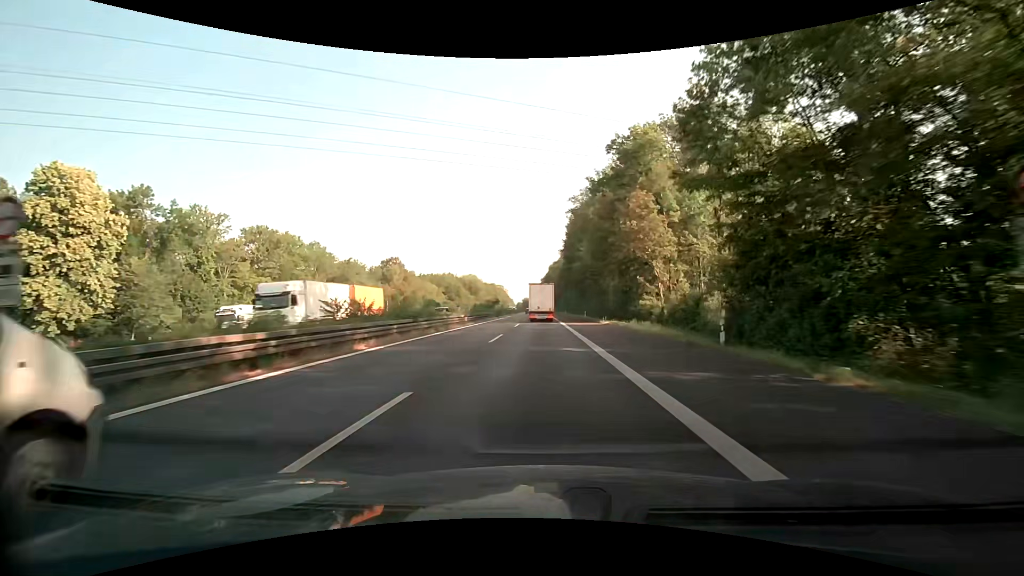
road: motorway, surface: asphalt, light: Day
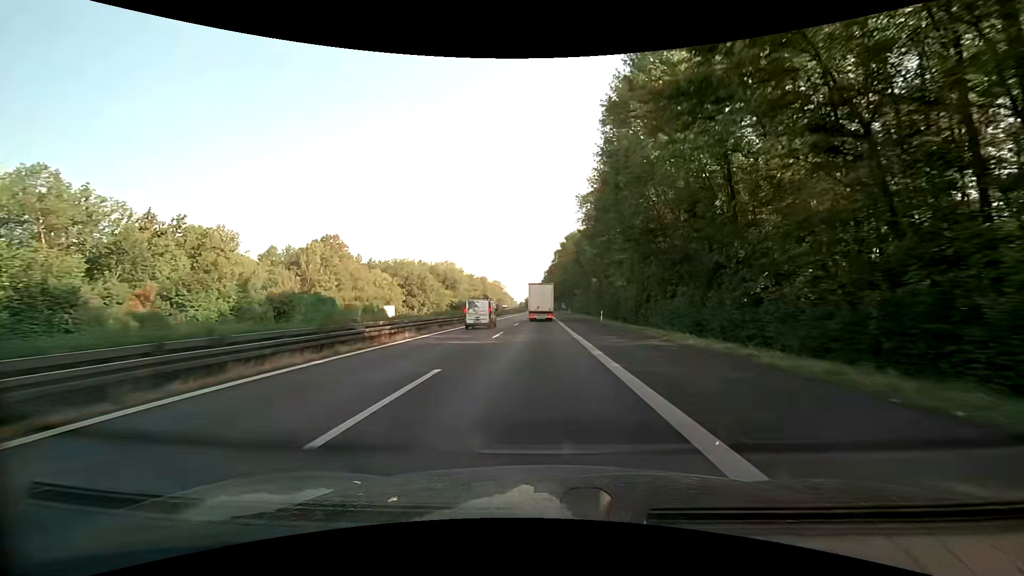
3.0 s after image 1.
(-0.2, +69.1) m; 0°
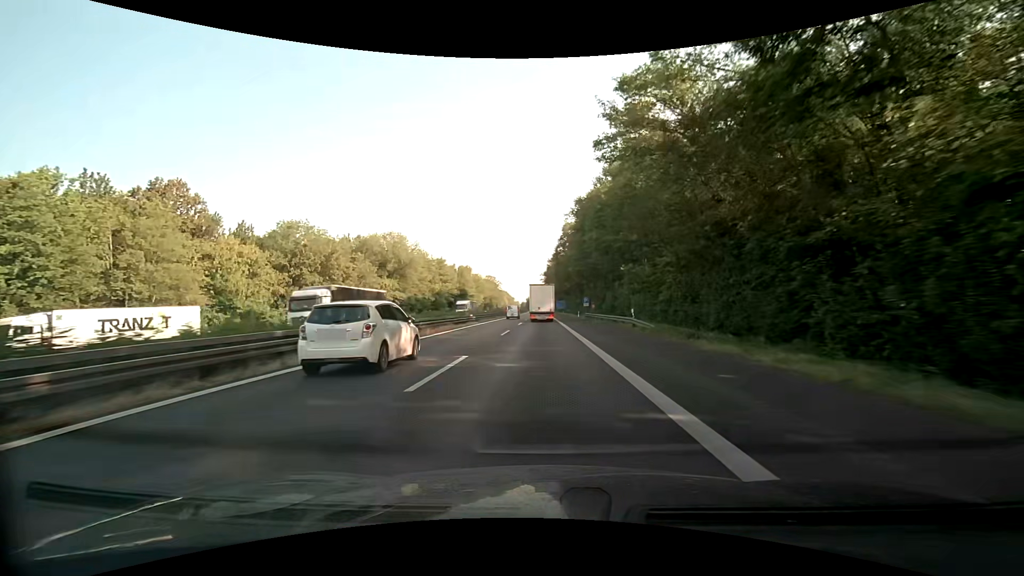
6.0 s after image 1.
(-0.5, +69.0) m; 0°
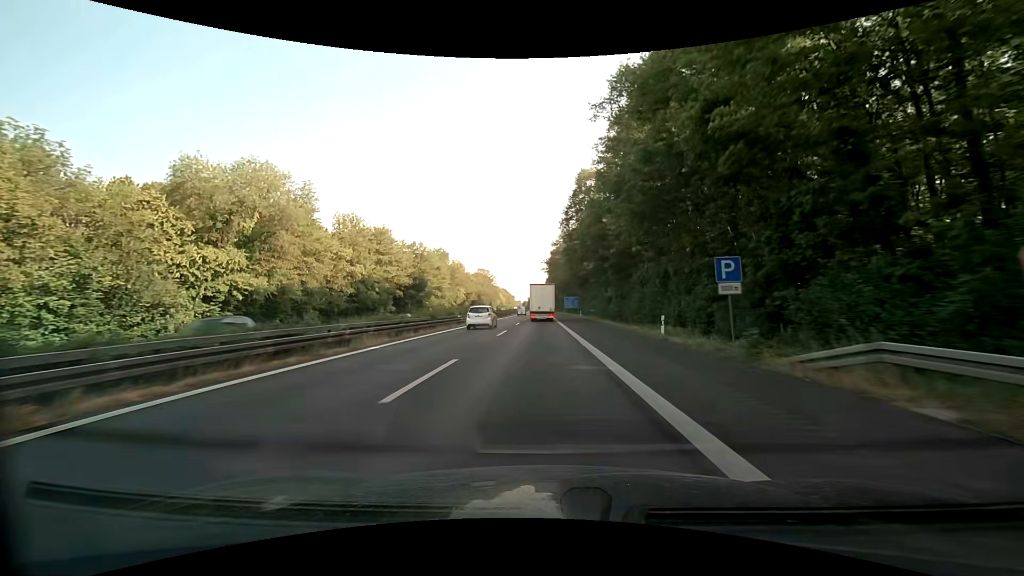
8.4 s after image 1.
(-0.2, +55.2) m; -1°
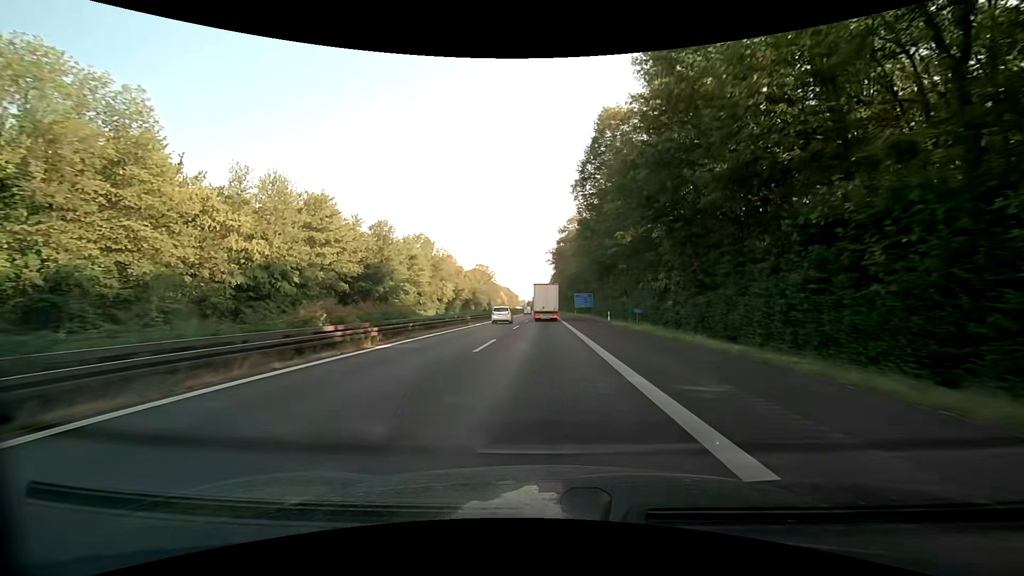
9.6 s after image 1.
(0.0, +27.6) m; 0°
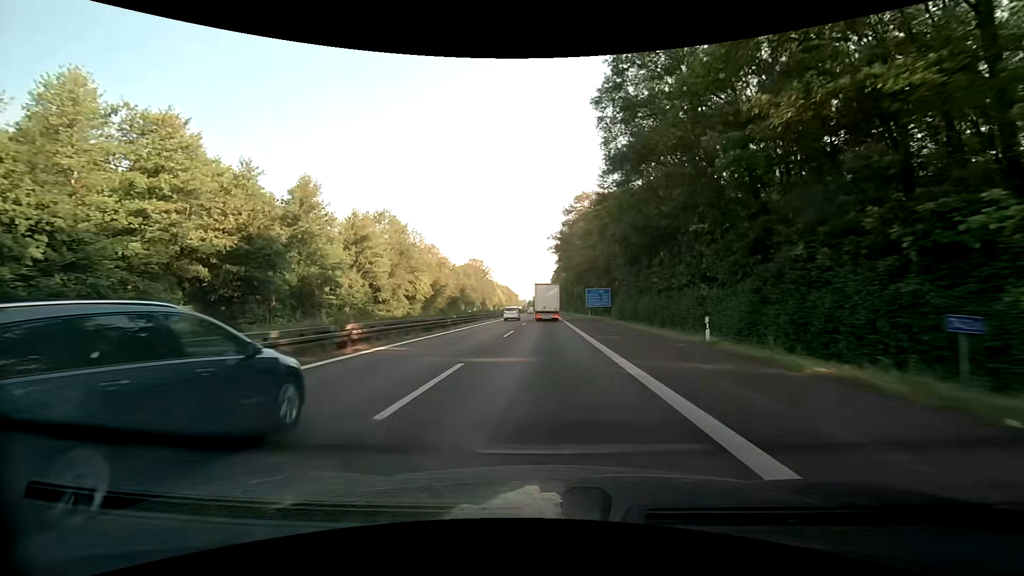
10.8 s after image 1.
(+0.1, +27.6) m; 0°
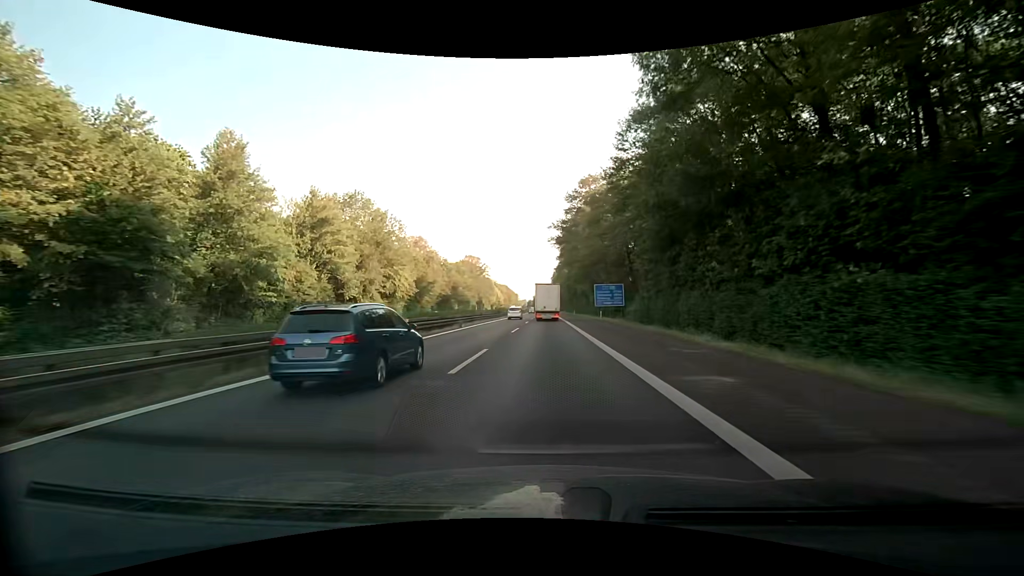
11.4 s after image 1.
(+0.1, +13.8) m; 0°
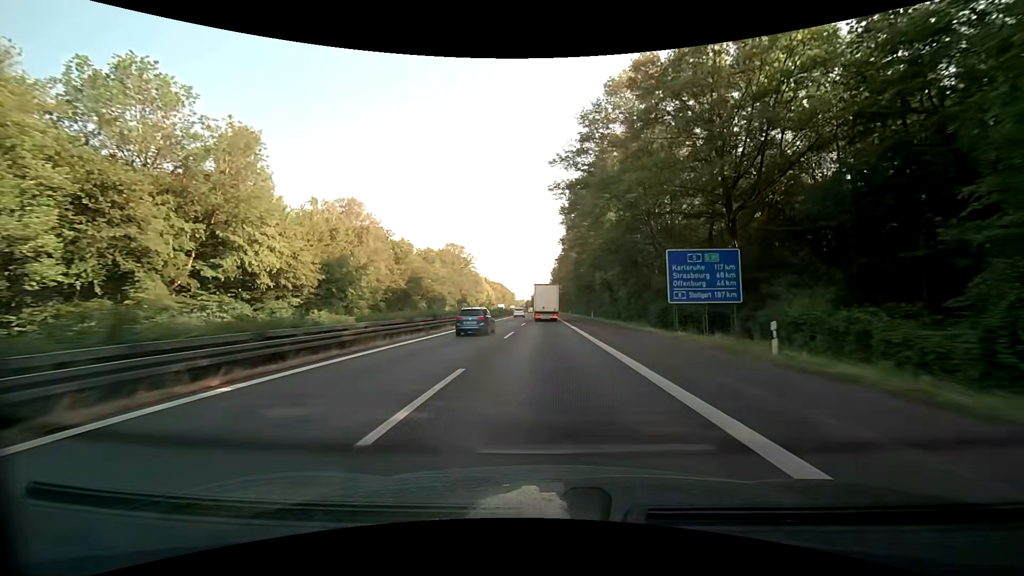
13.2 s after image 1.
(0.0, +41.4) m; 0°
(0, +10) (0, +20) (0, +30) (0, +40) (0, +50) (0, +60) (0, +70) (0, +80) (0, +90) (0, +100) m
